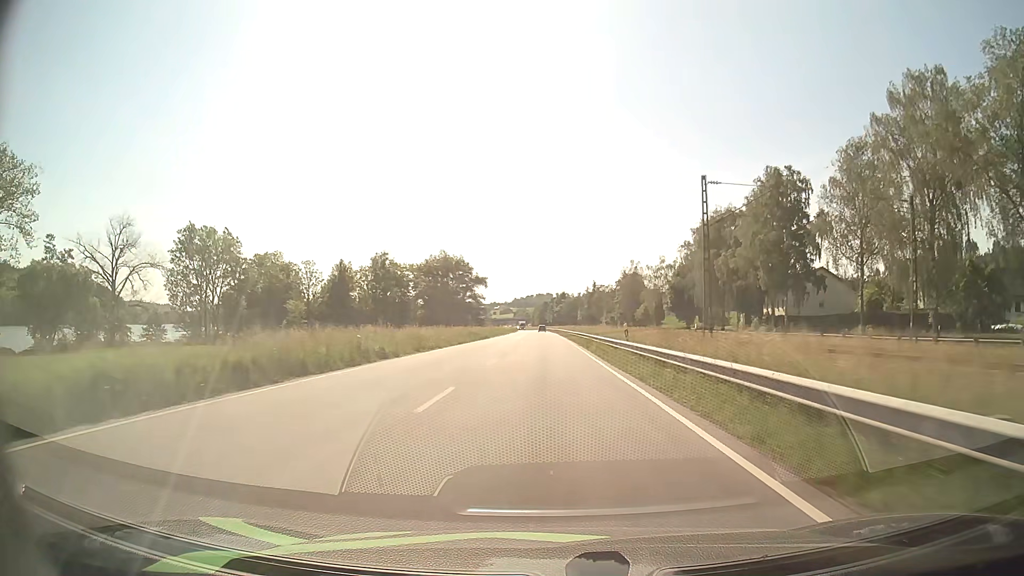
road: primary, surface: asphalt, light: Day
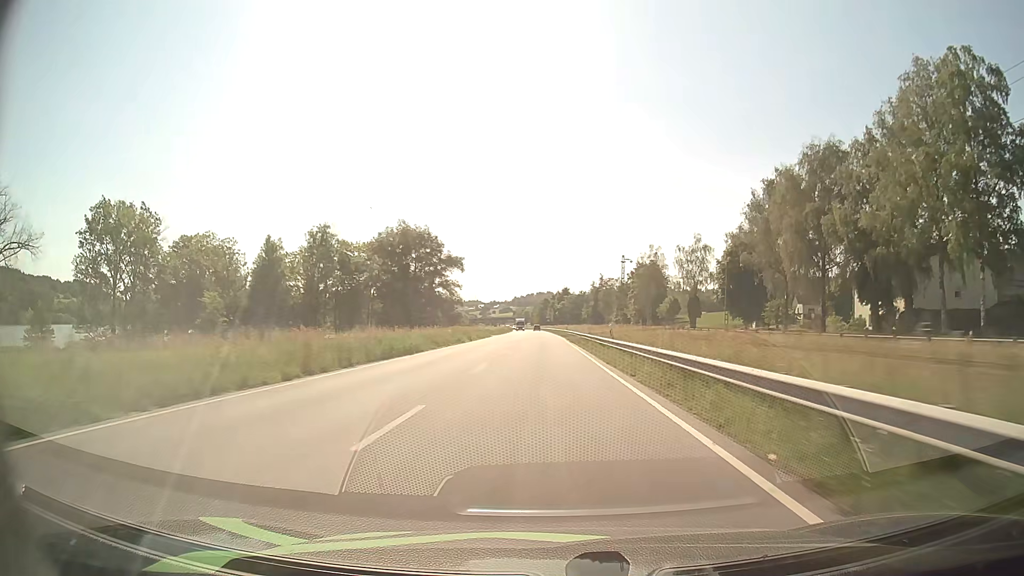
(0.0, +39.6) m; 0°
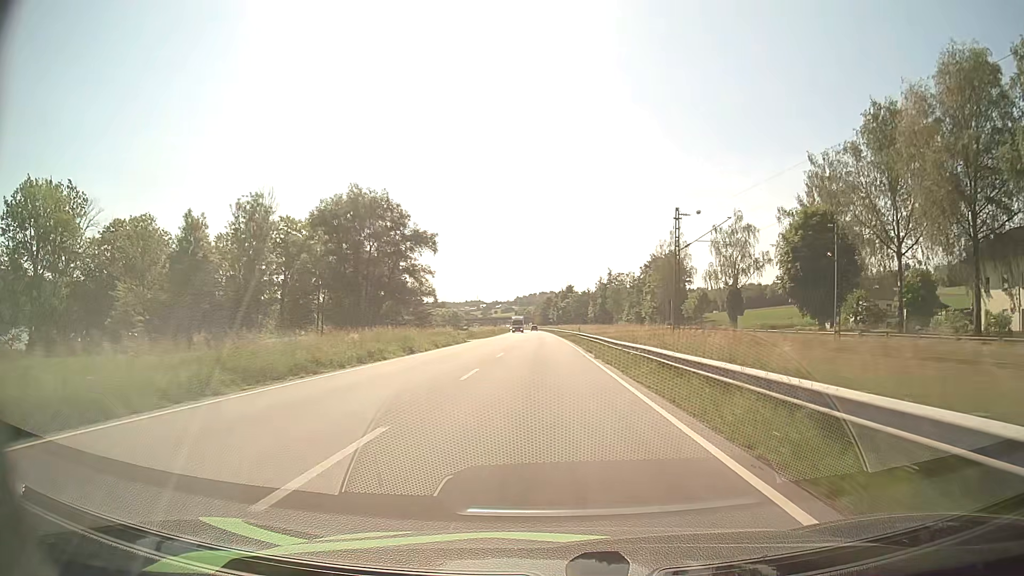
(0.0, +26.7) m; 0°
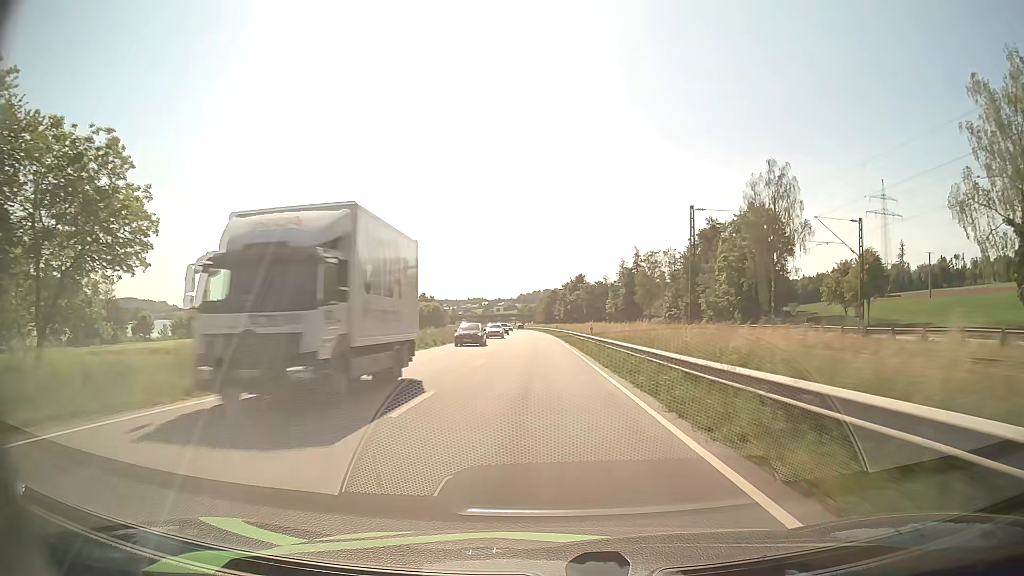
(-0.5, +67.6) m; -1°
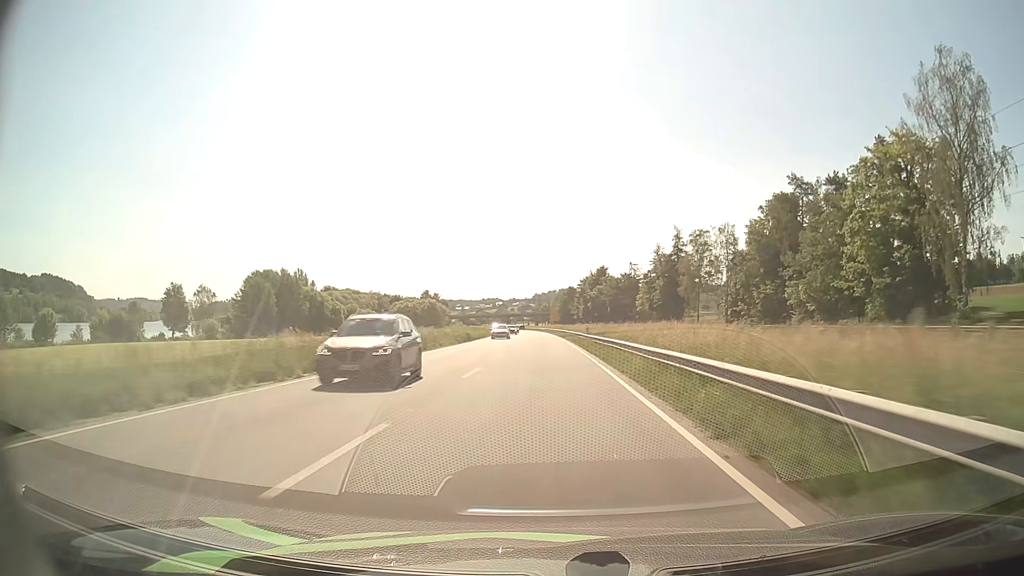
(-0.2, +41.1) m; -1°
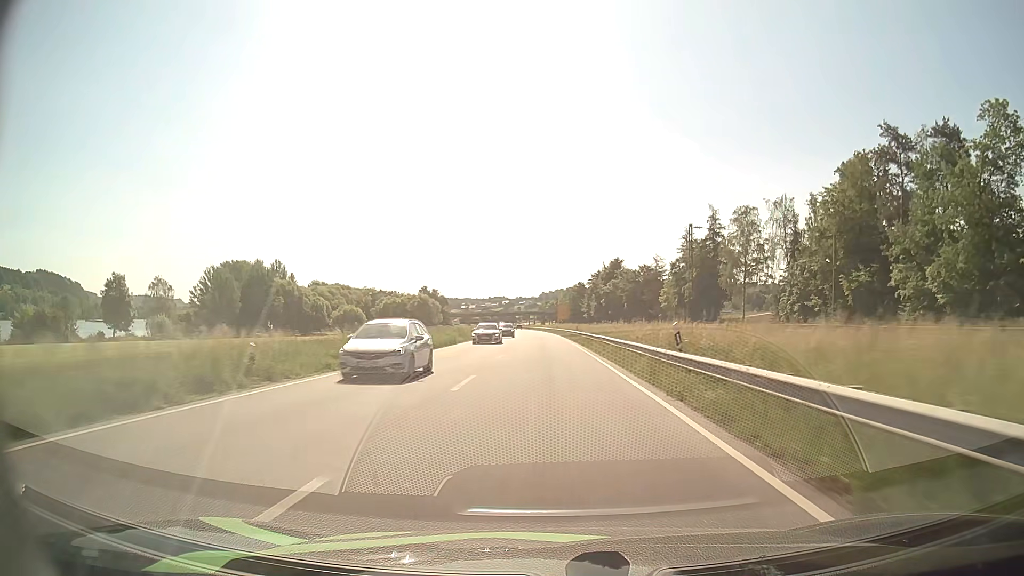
(-0.2, +27.7) m; -1°
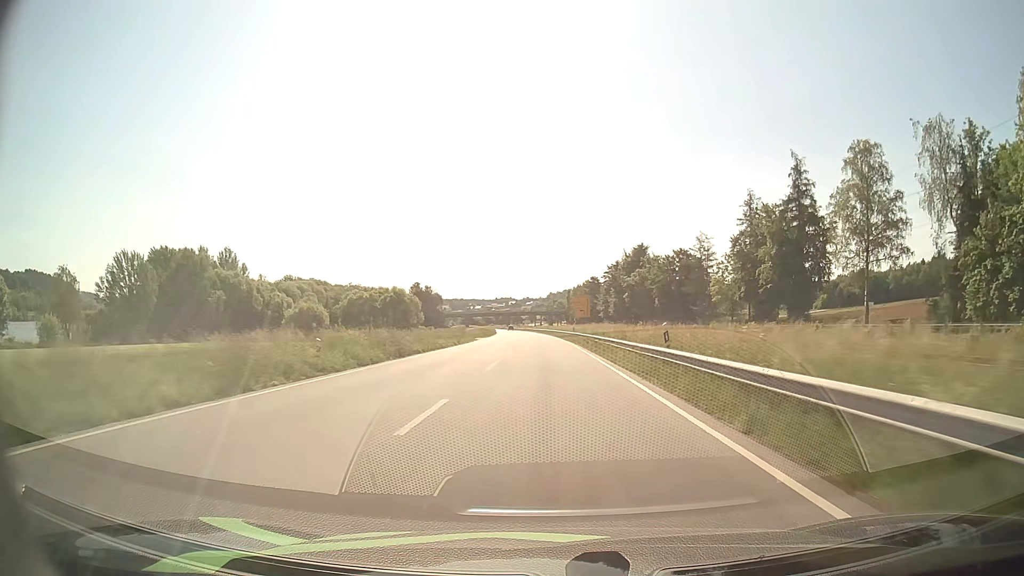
(-0.1, +41.8) m; 0°
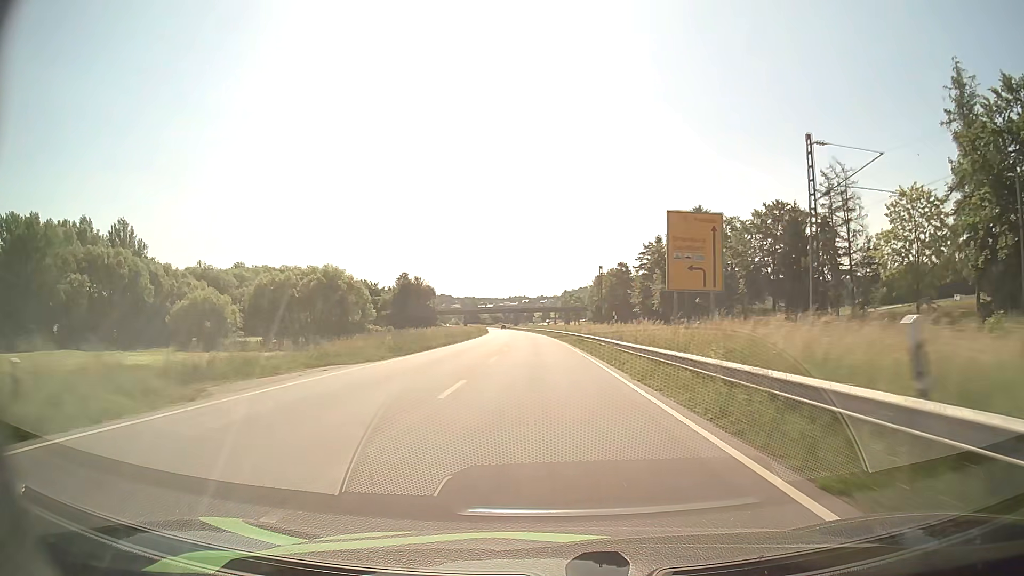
(-0.5, +56.3) m; -1°
